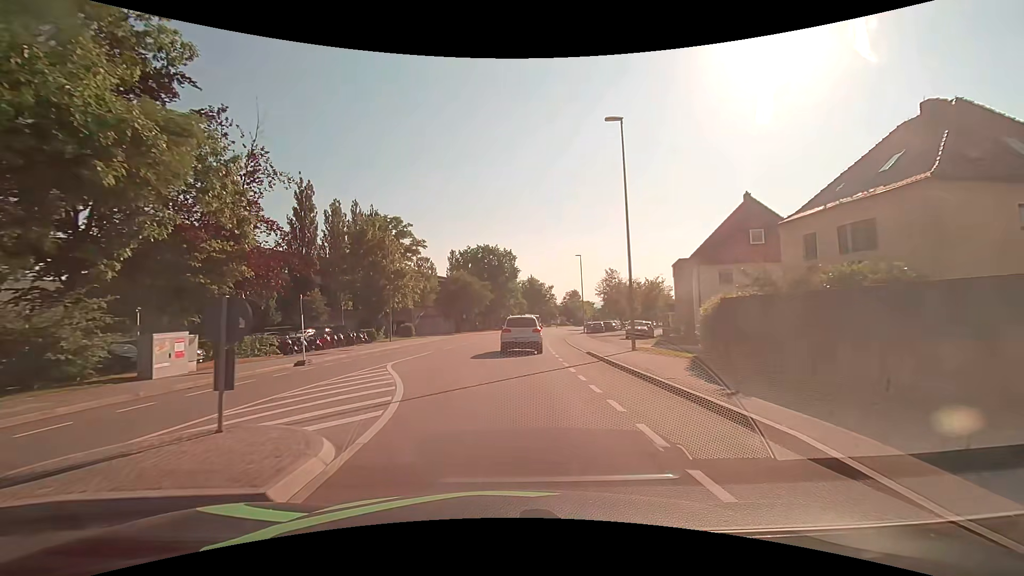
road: tertiary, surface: asphalt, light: Day
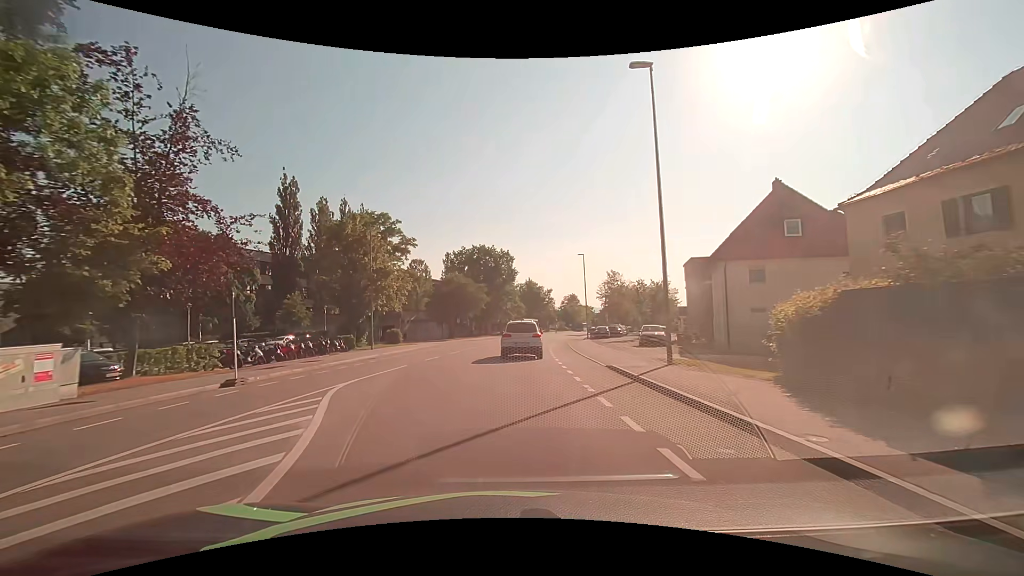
(0.0, +5.1) m; +1°
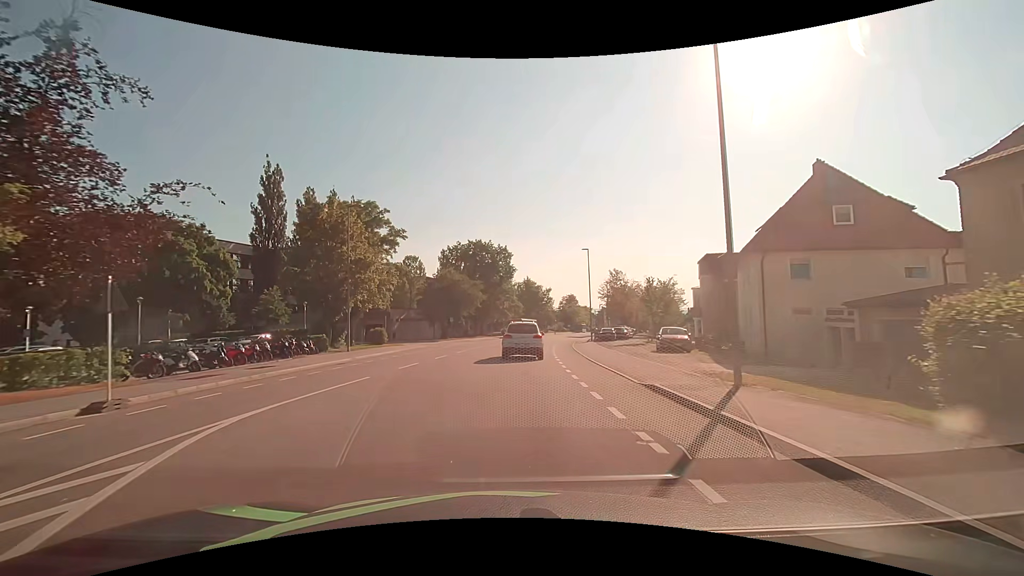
(0.0, +5.0) m; 0°
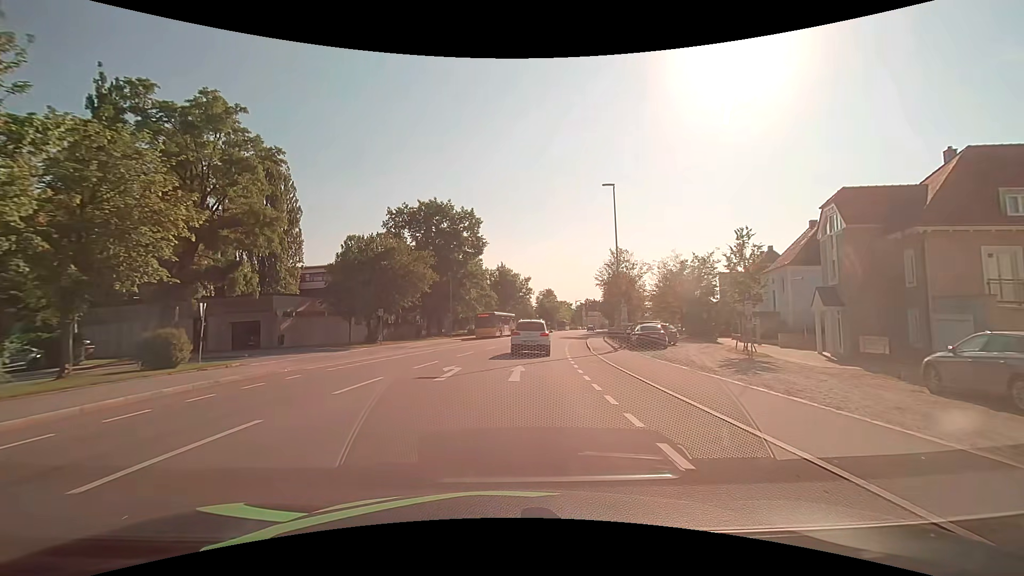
(+0.7, +24.9) m; +3°
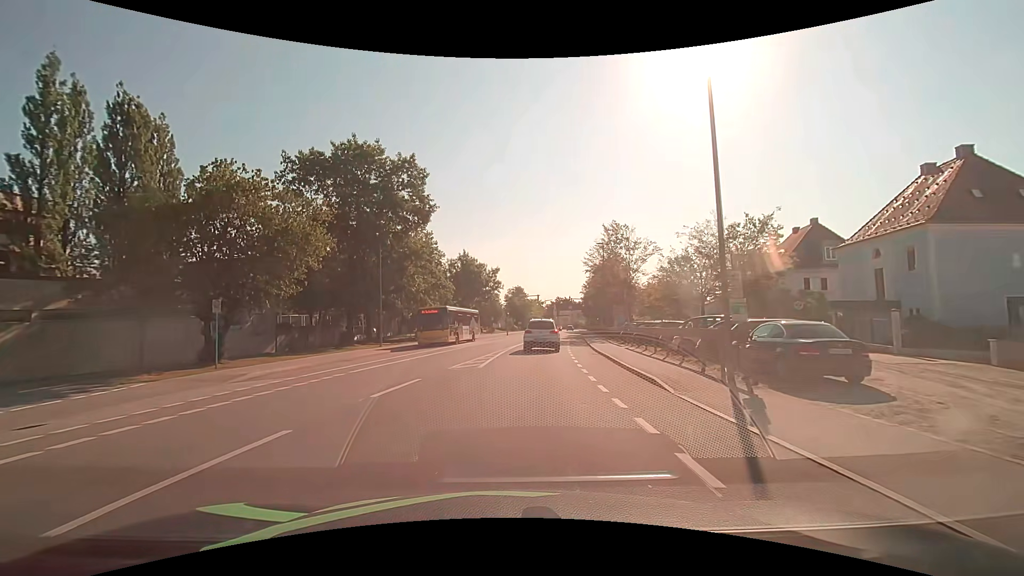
(+0.6, +18.7) m; +4°
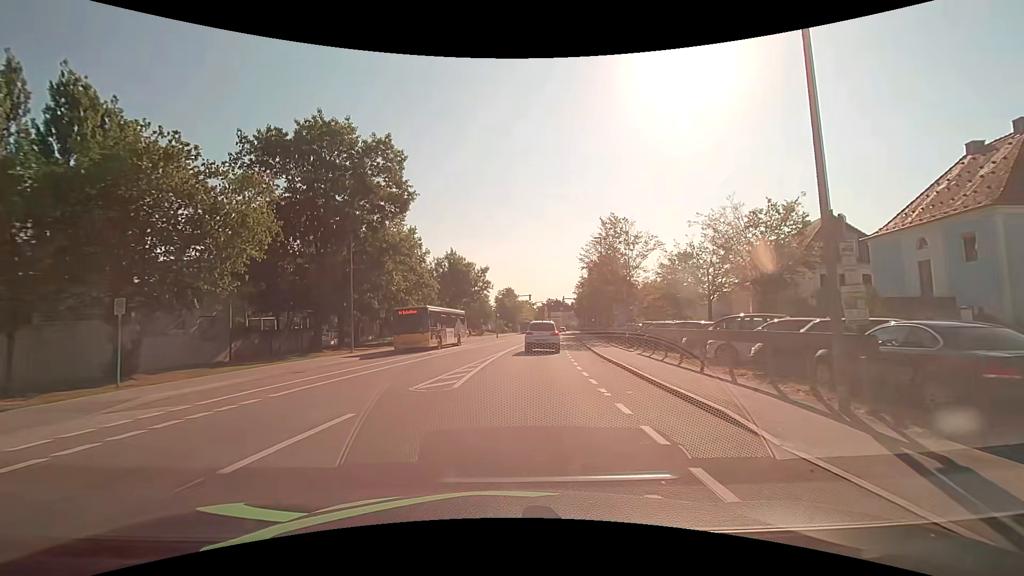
(0.0, +4.6) m; +1°
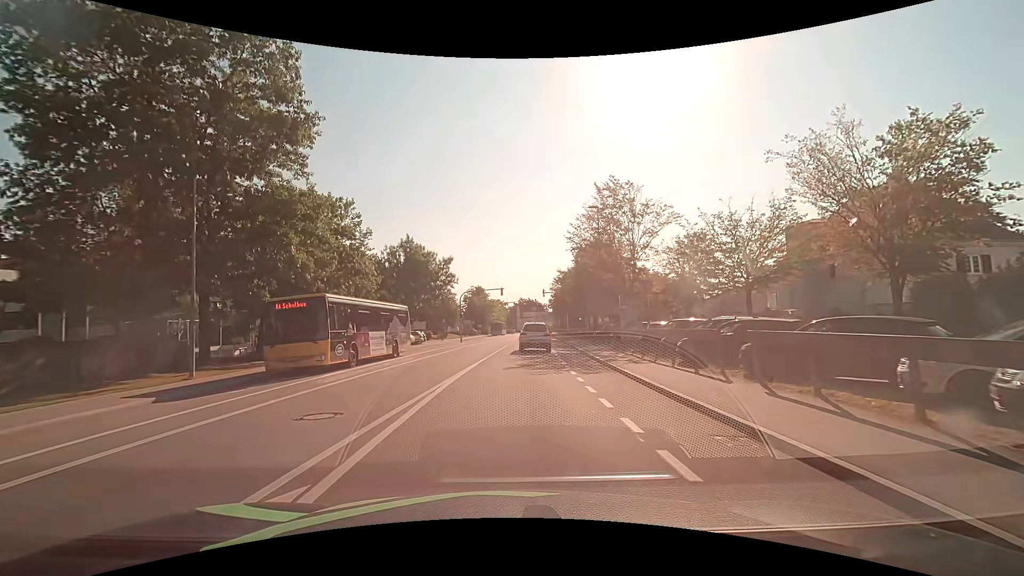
(+0.4, +13.6) m; +3°
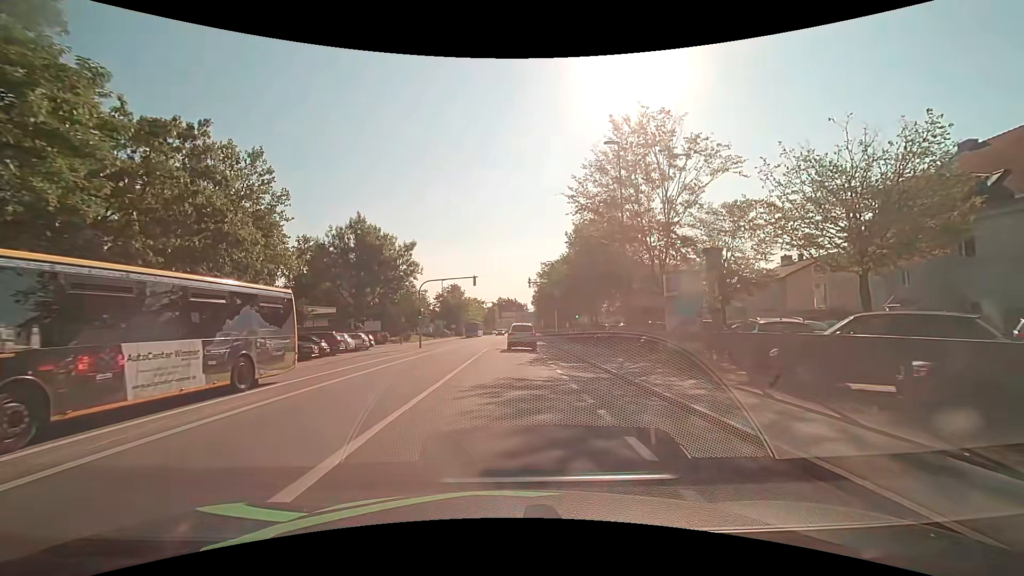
(+0.3, +13.6) m; +3°
(0, +10) (0, +20) (0, +30) (0, +40) (0, +50) (+1, +60) (+1, +70) (+1, +80) (+1, +90) (+1, +100) m
